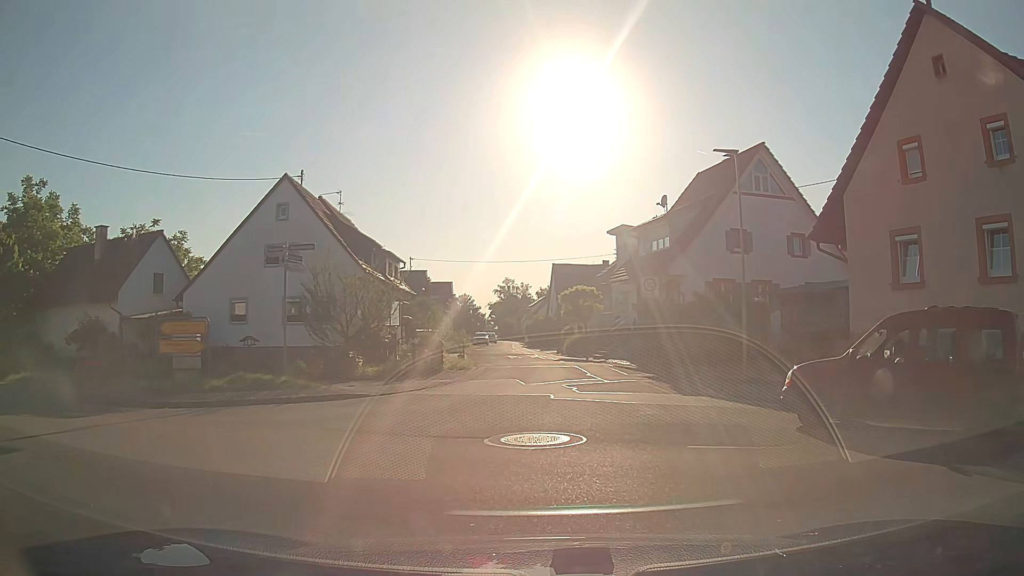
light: Day
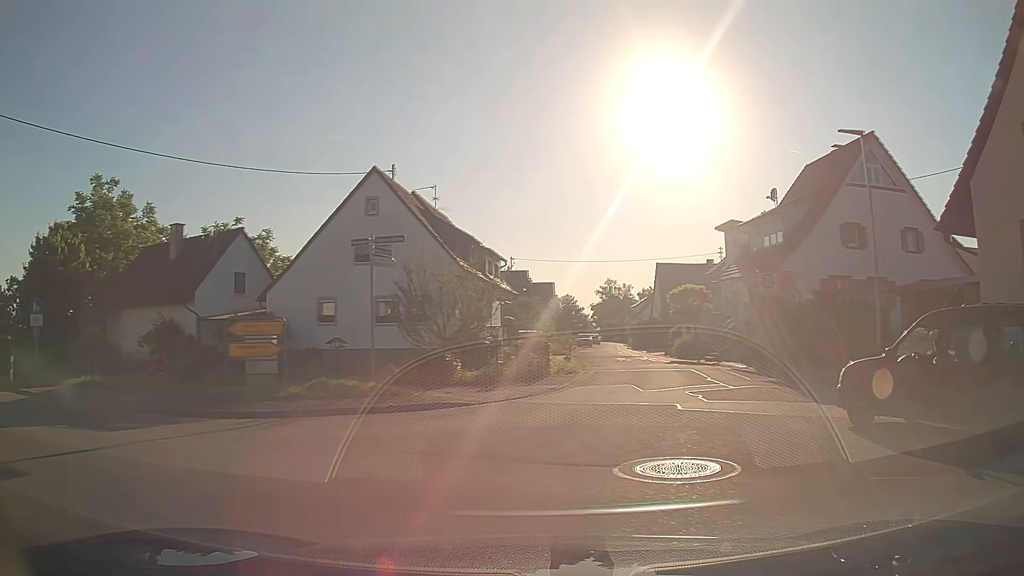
(-0.1, +2.0) m; -9°
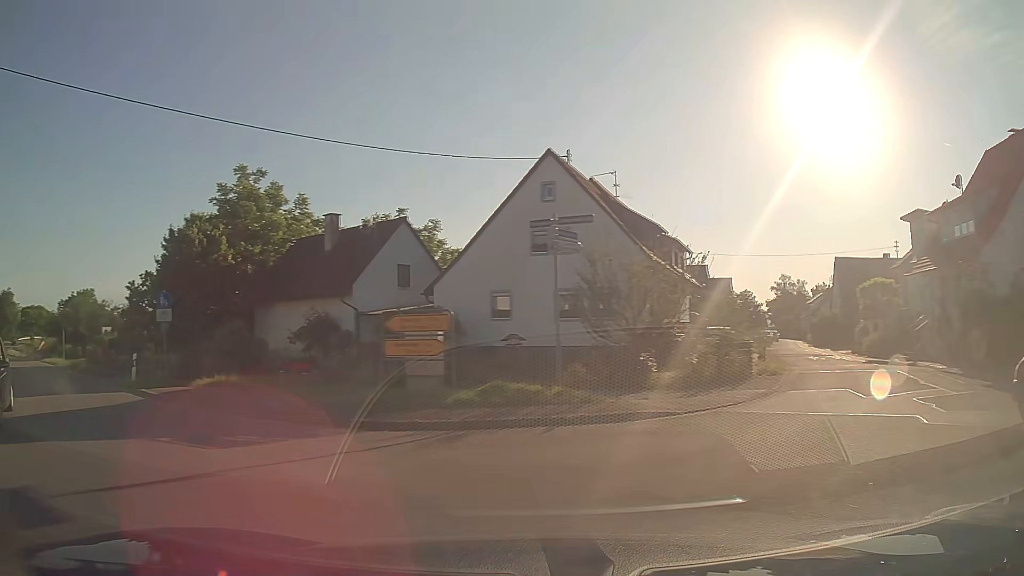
(-0.3, +2.4) m; -14°
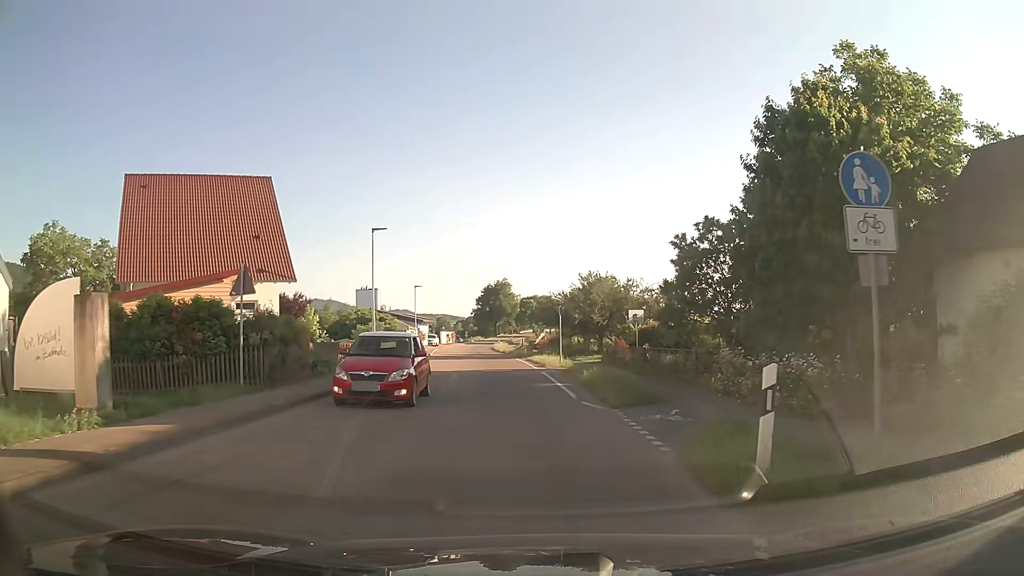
(-9.4, +14.4) m; -45°
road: tertiary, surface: asphalt
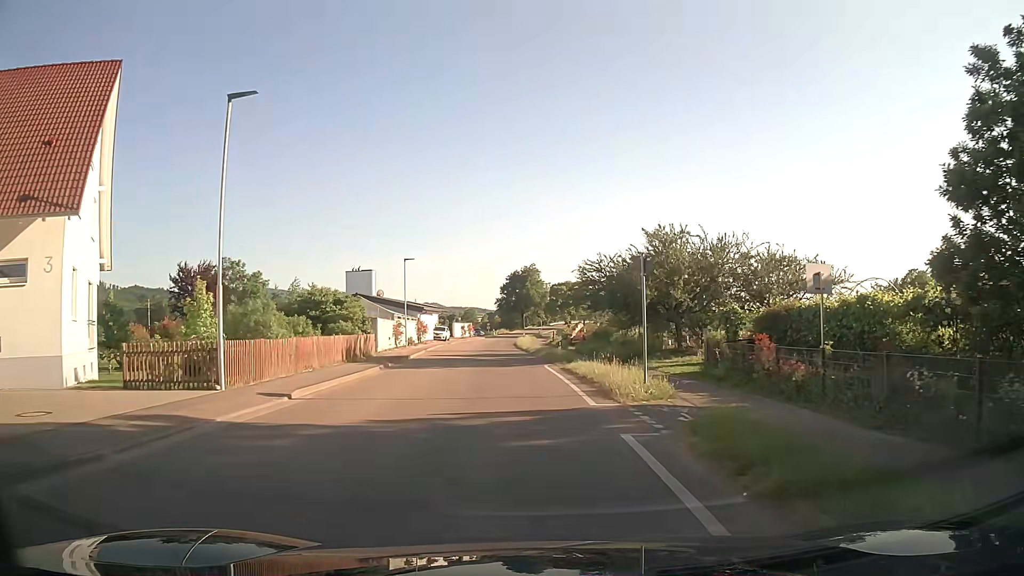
(-0.3, +18.3) m; -3°
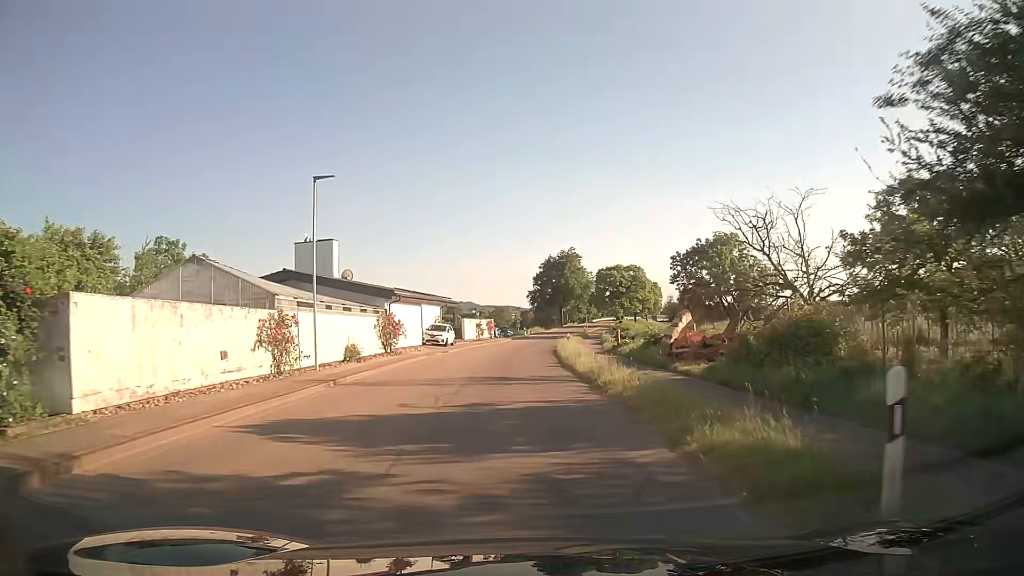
(-0.8, +26.2) m; -3°
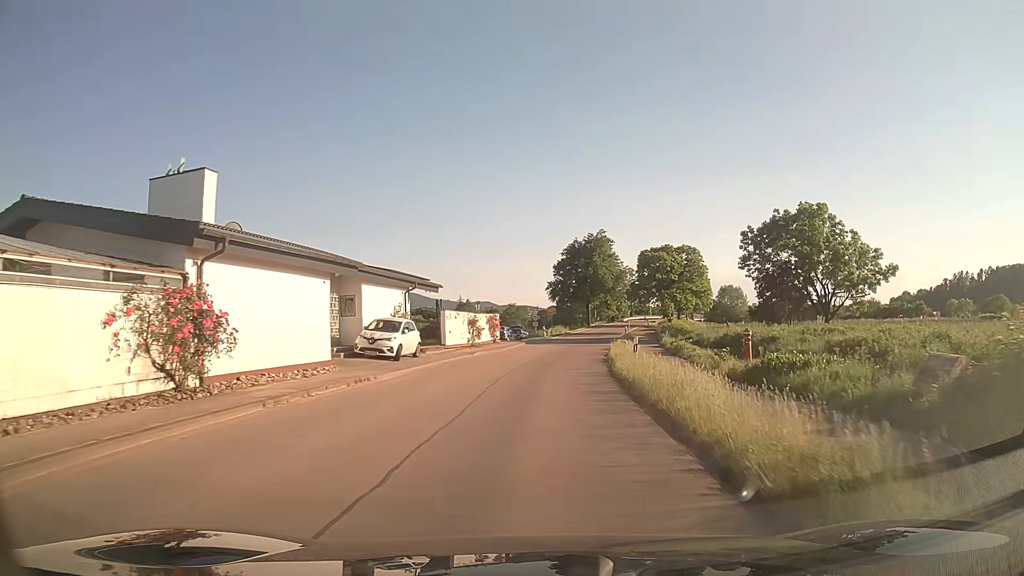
(-0.4, +22.6) m; -1°
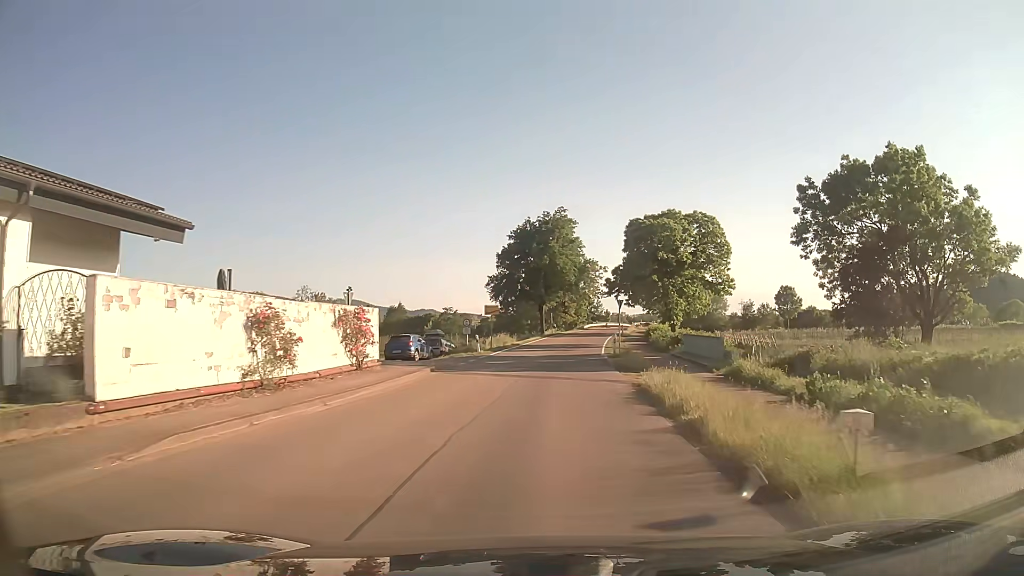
(+0.8, +25.4) m; +4°
(0, +10) (+1, +20) (+2, +30) (+3, +40) (+4, +50) (+5, +60) (+7, +70) (+8, +79) (+10, +89) (+12, +99) m
